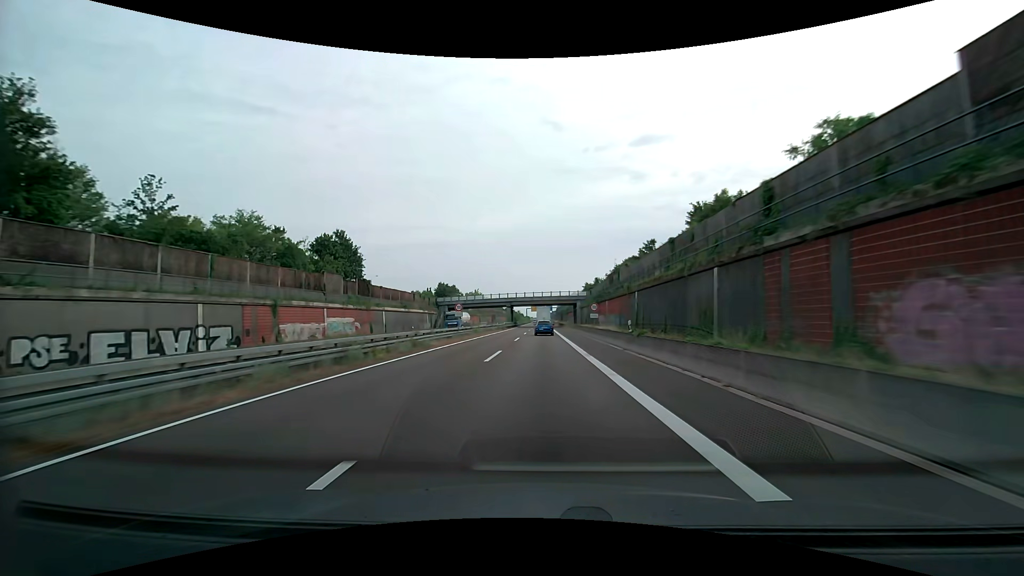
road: trunk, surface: asphalt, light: Day
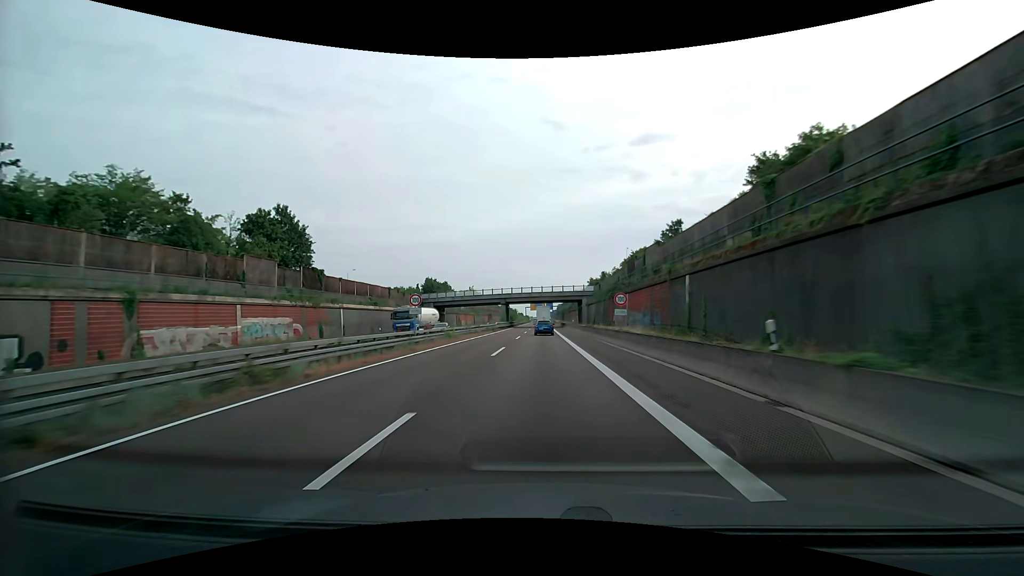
(-0.1, +15.5) m; 0°
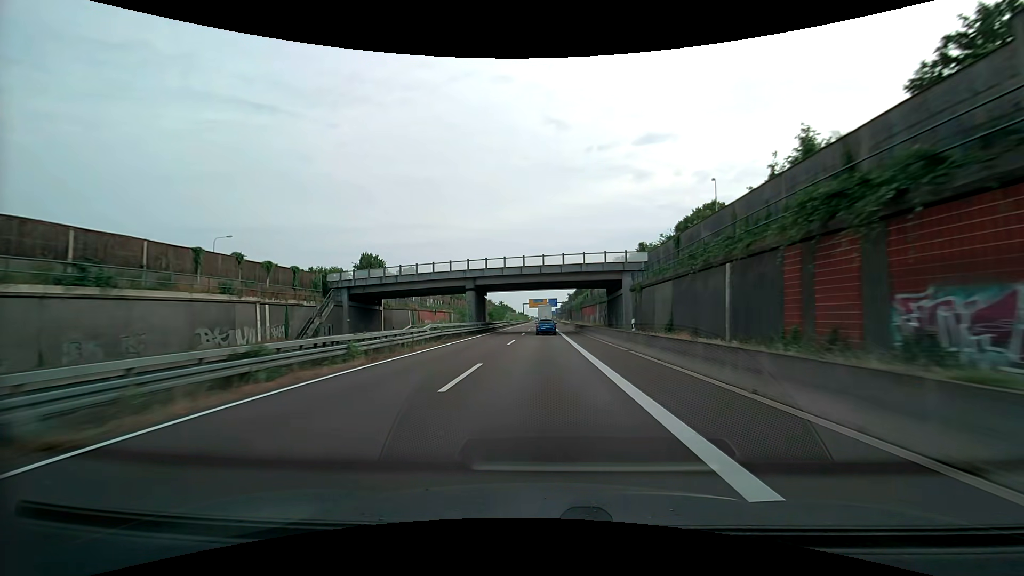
(-0.1, +45.9) m; 0°
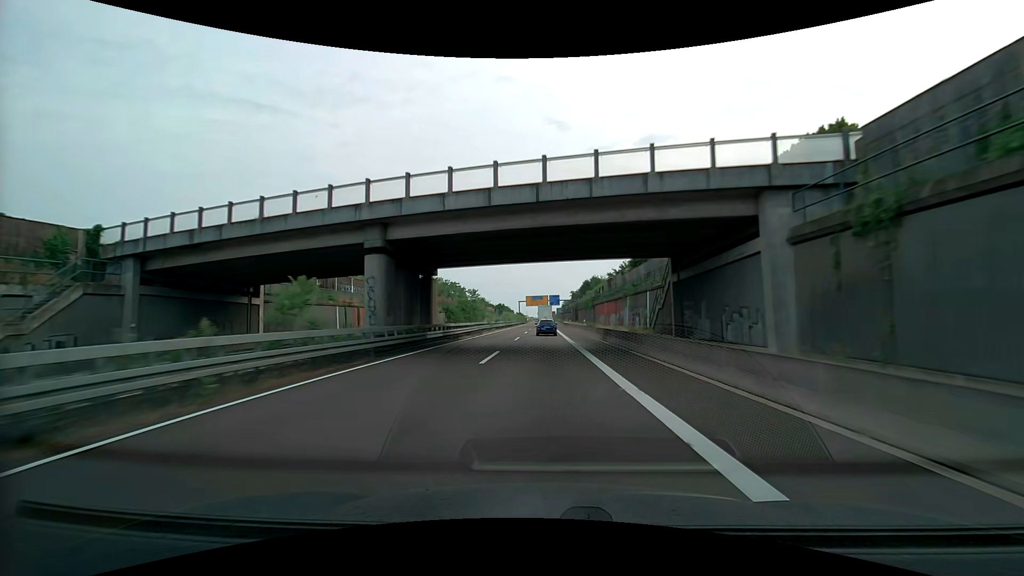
(0.0, +30.1) m; 0°
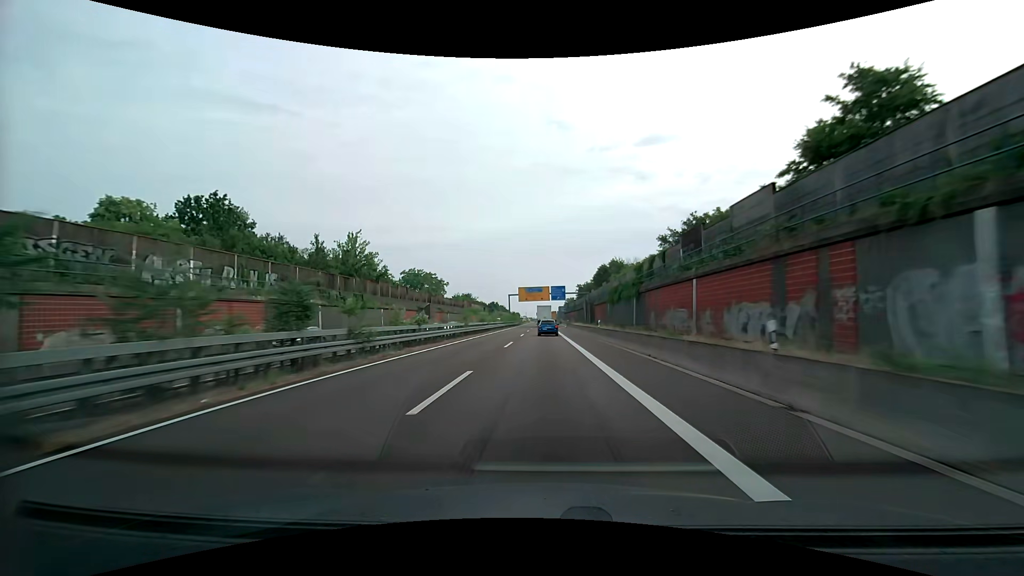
(0.0, +44.2) m; 0°
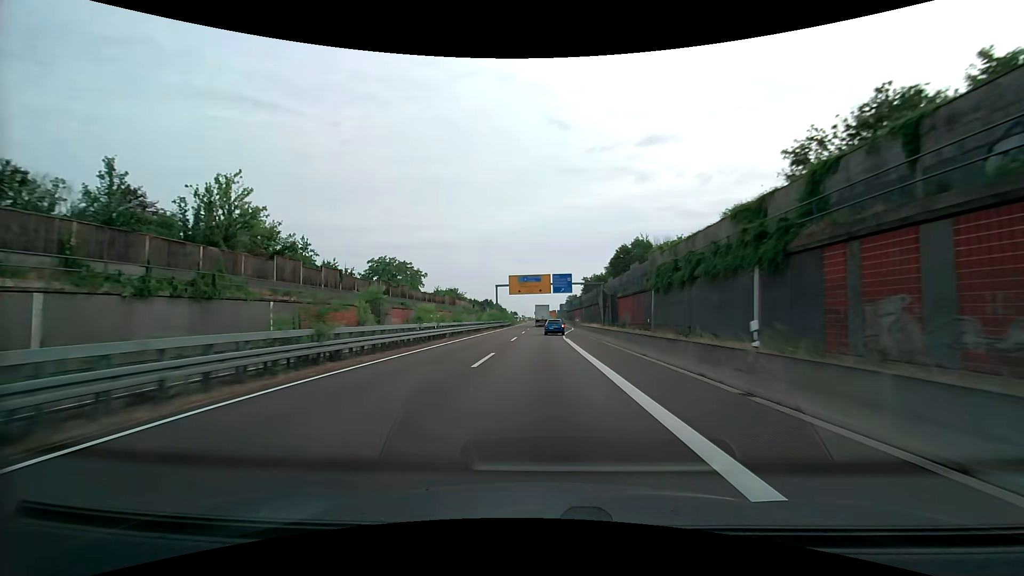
(0.0, +28.9) m; 0°
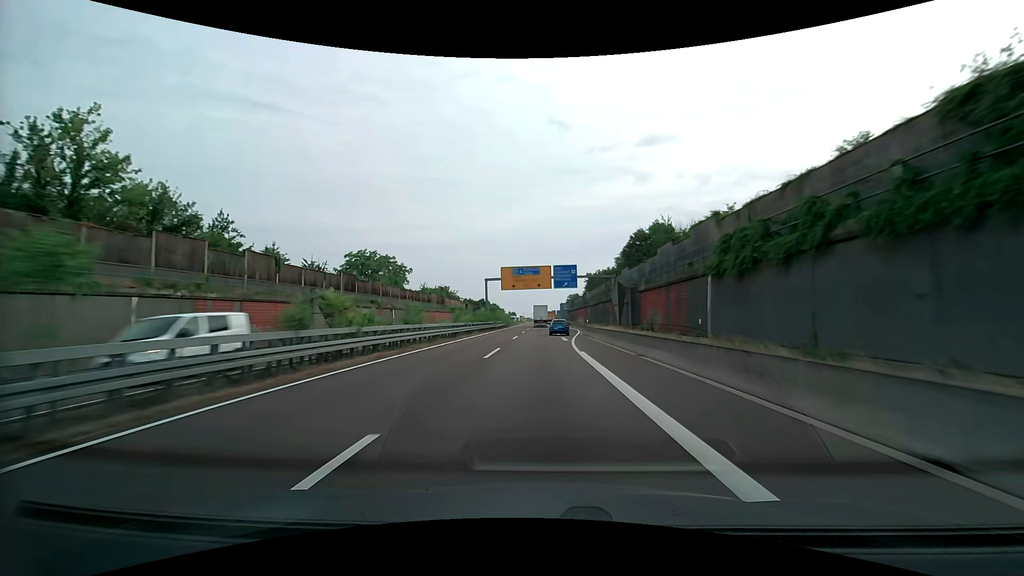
(0.0, +14.3) m; 0°
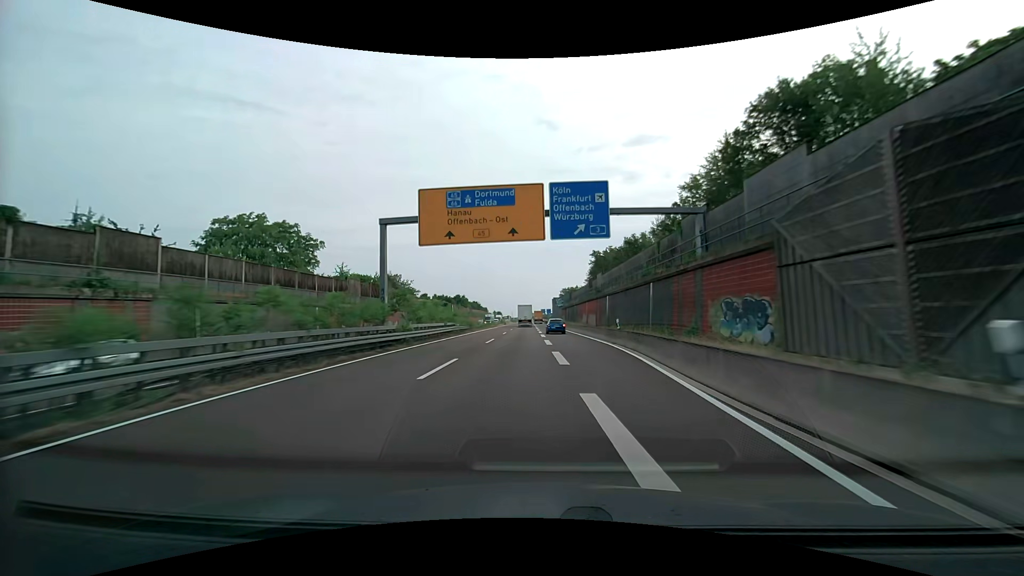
(+0.5, +42.3) m; +1°
(0, +10) (0, +20) (0, +30) (0, +40) (+1, +50) (+1, +60) (0, +70) (0, +80) (0, +90) (0, +100) m
